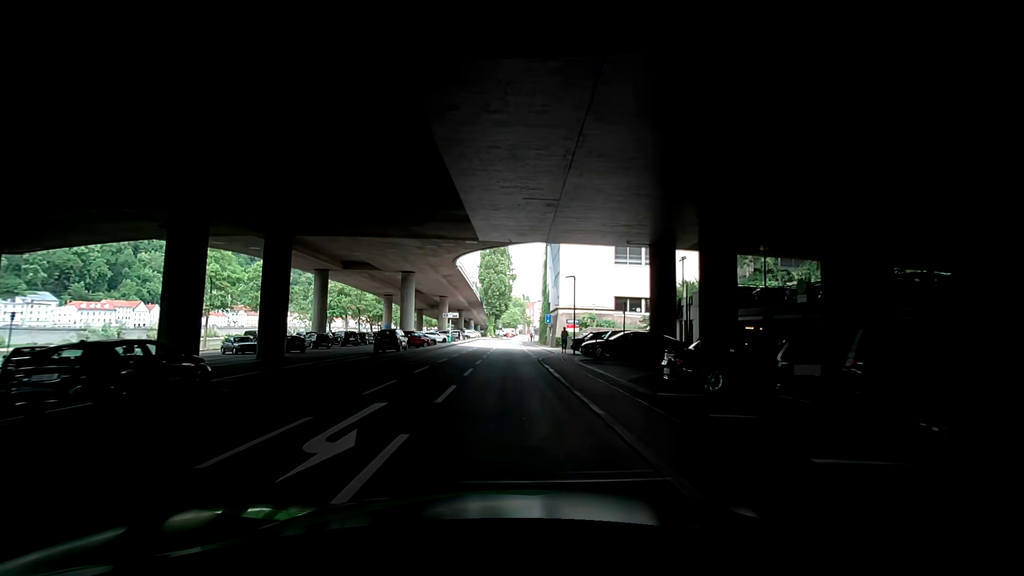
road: residential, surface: asphalt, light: Day
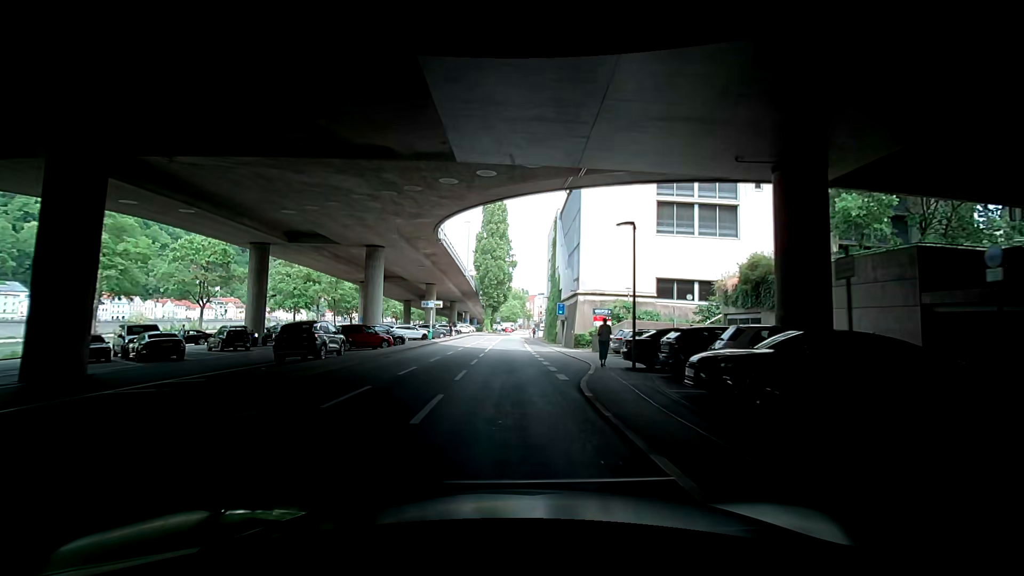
(+0.2, +14.5) m; 0°
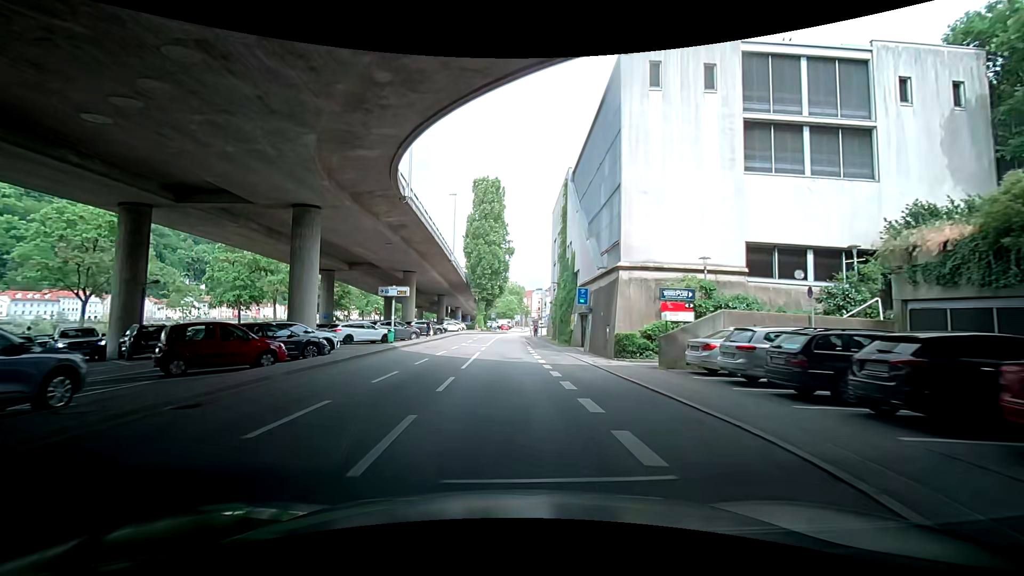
(-0.1, +14.2) m; +1°
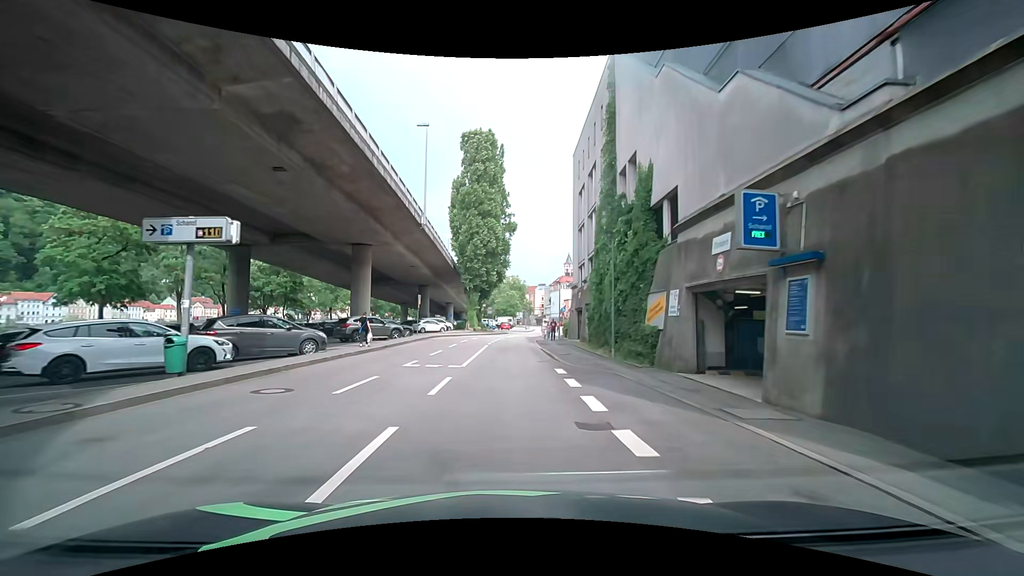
(+0.4, +20.7) m; 0°
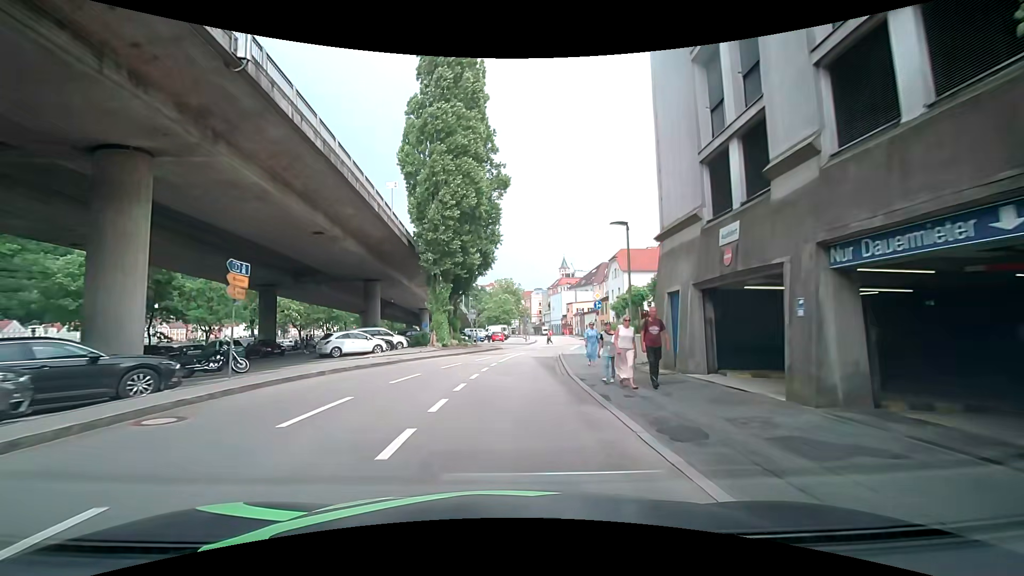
(+0.1, +25.5) m; 0°
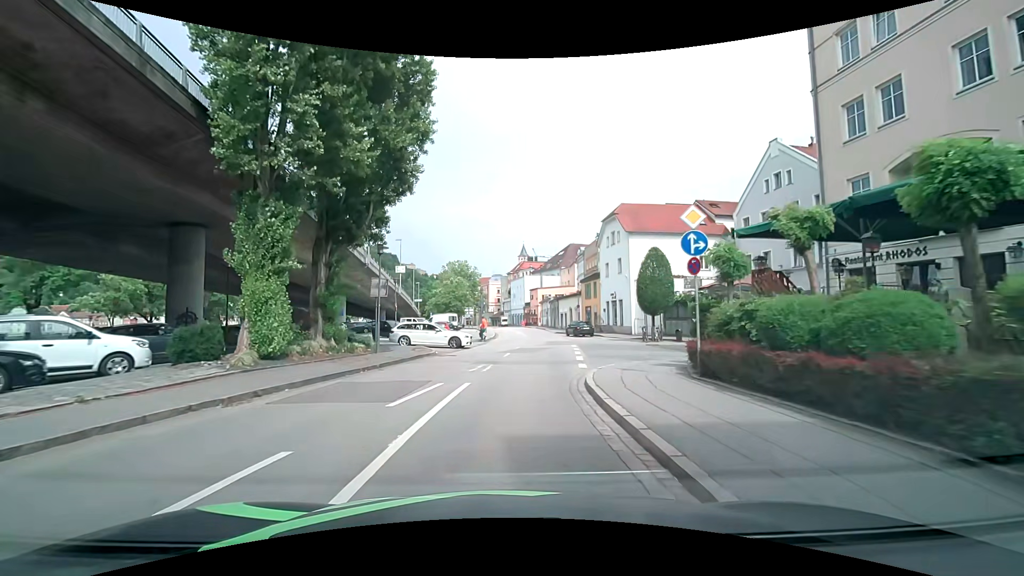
(+0.6, +22.2) m; +3°
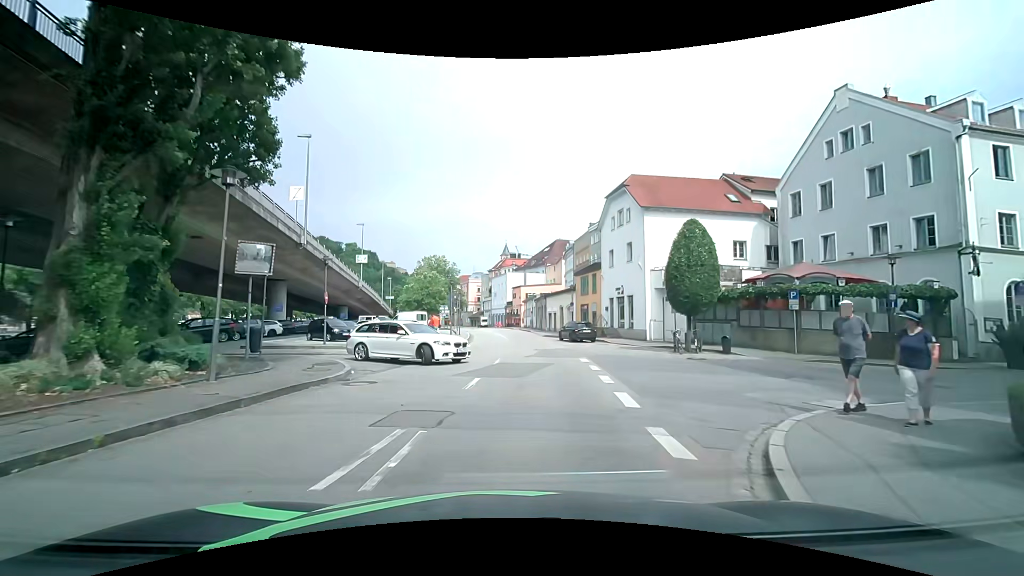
(+0.5, +10.3) m; +3°
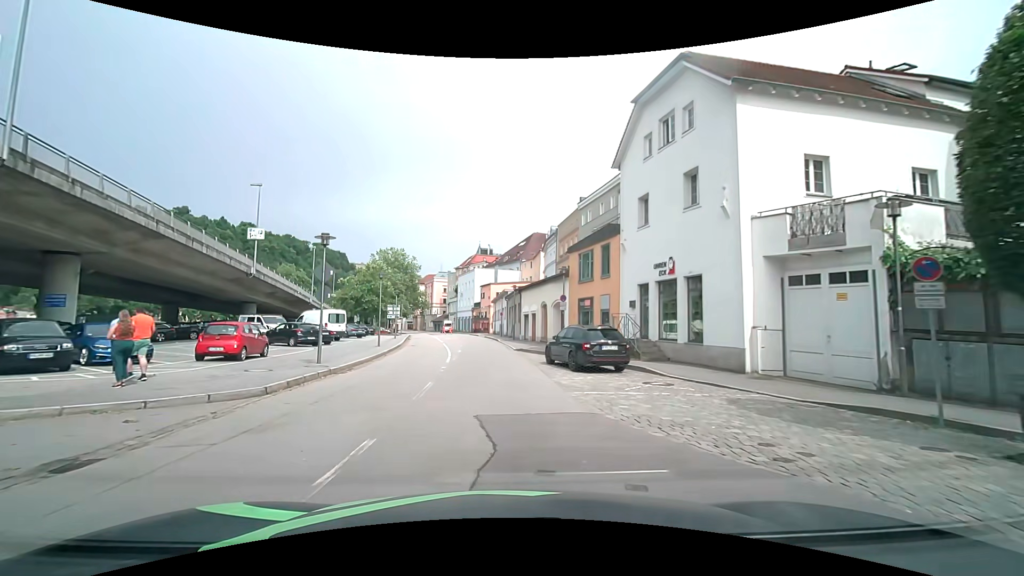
(+1.5, +18.6) m; +3°
(0, +10) (0, +20) (-1, +30) (-2, +40) (-3, +50) (-4, +60) (-5, +70) (-7, +80) (-9, +89) (-11, +99) m
